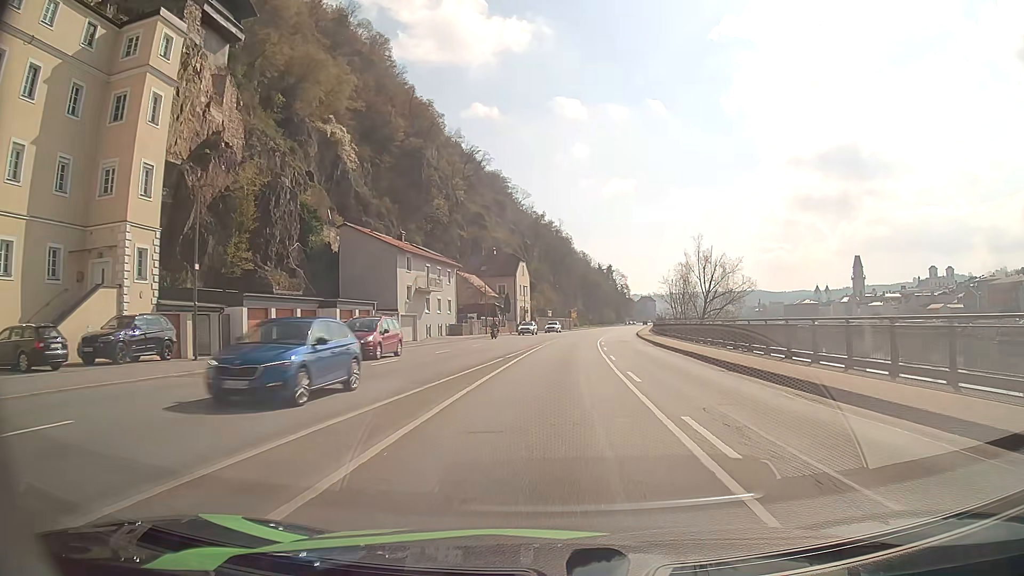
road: primary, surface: asphalt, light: Day
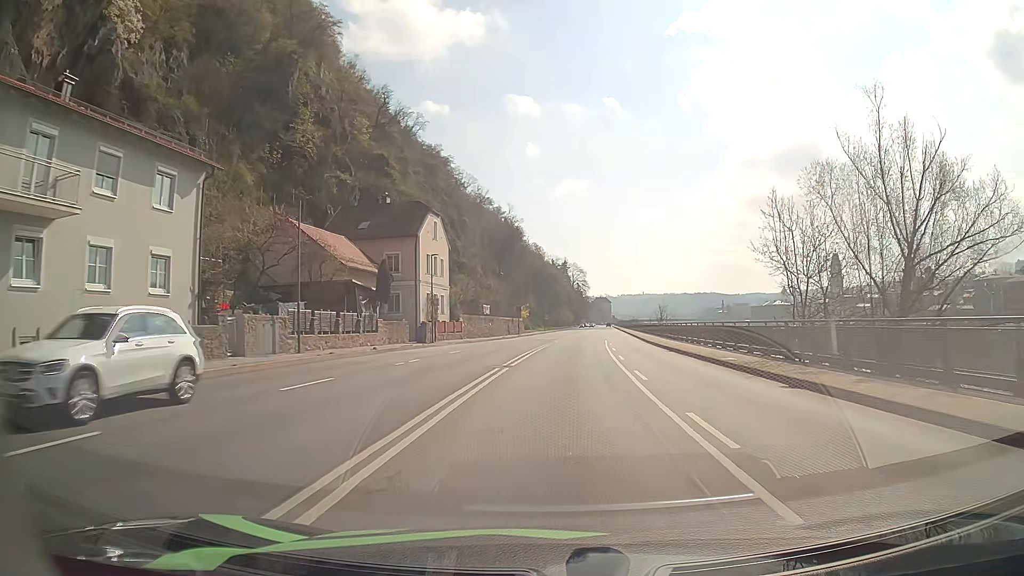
(+1.6, +44.8) m; +4°
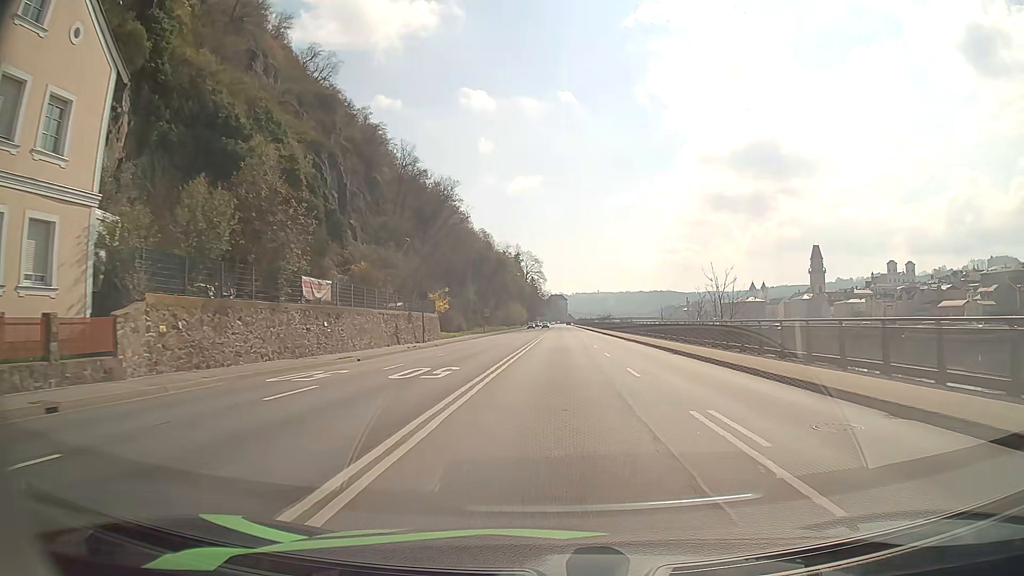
(+1.8, +45.2) m; +4°
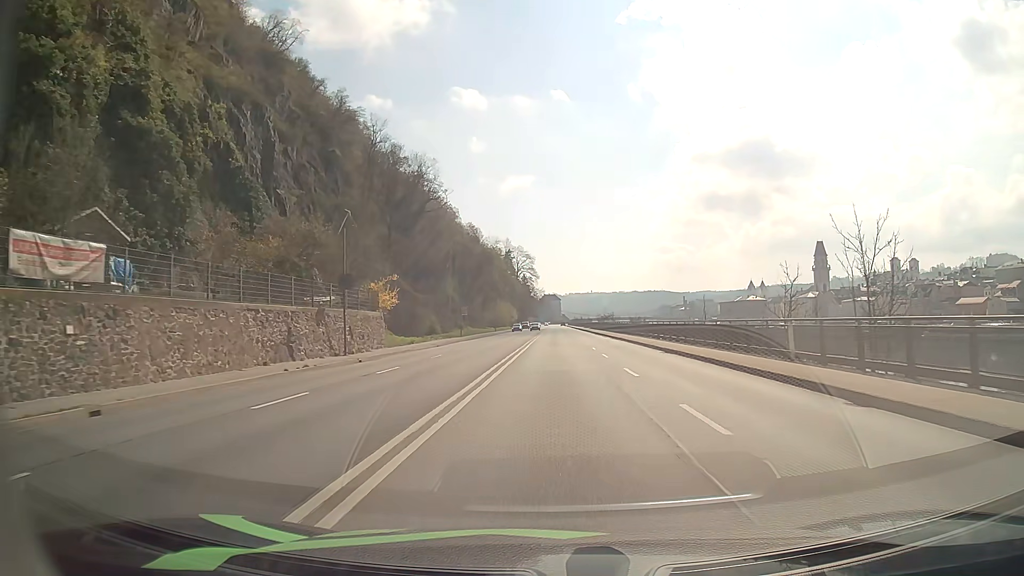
(+0.1, +18.7) m; +1°
(0, +10) (0, +20) (0, +30) (0, +40) (0, +50) (0, +60) (0, +70) (0, +80) (0, +90) (0, +100) m
